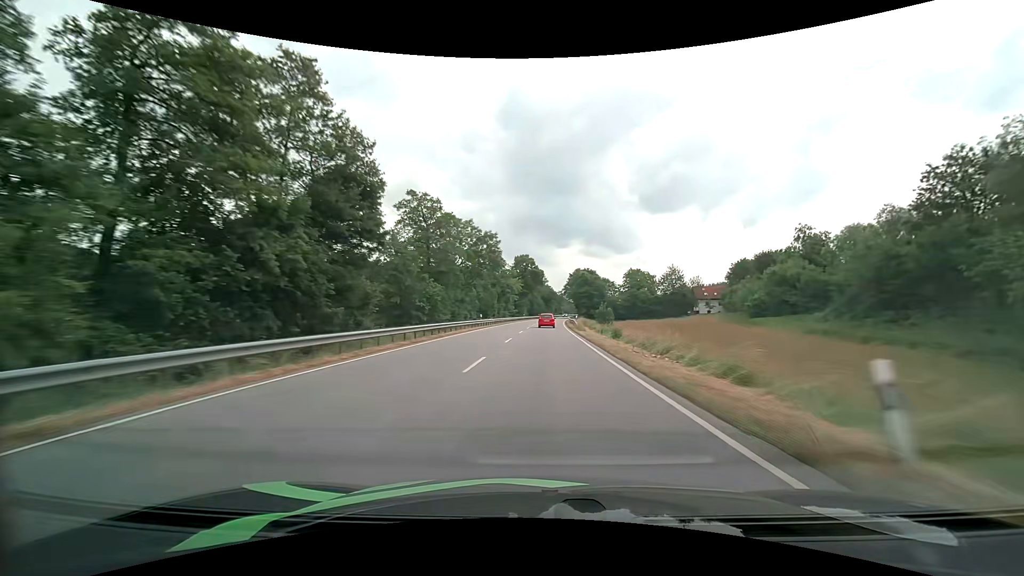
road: primary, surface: asphalt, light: Day
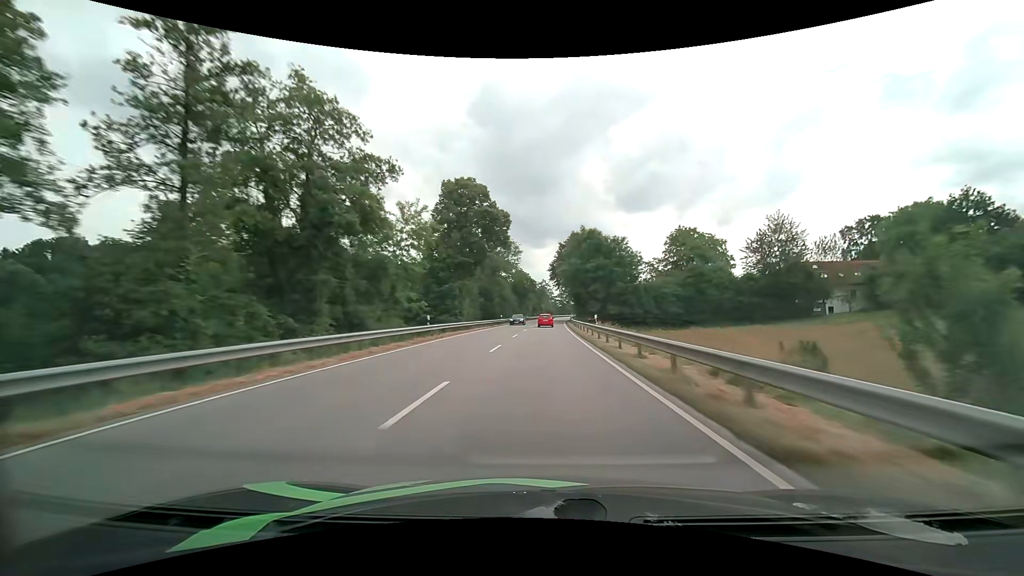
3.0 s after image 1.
(+1.9, +77.9) m; +3°
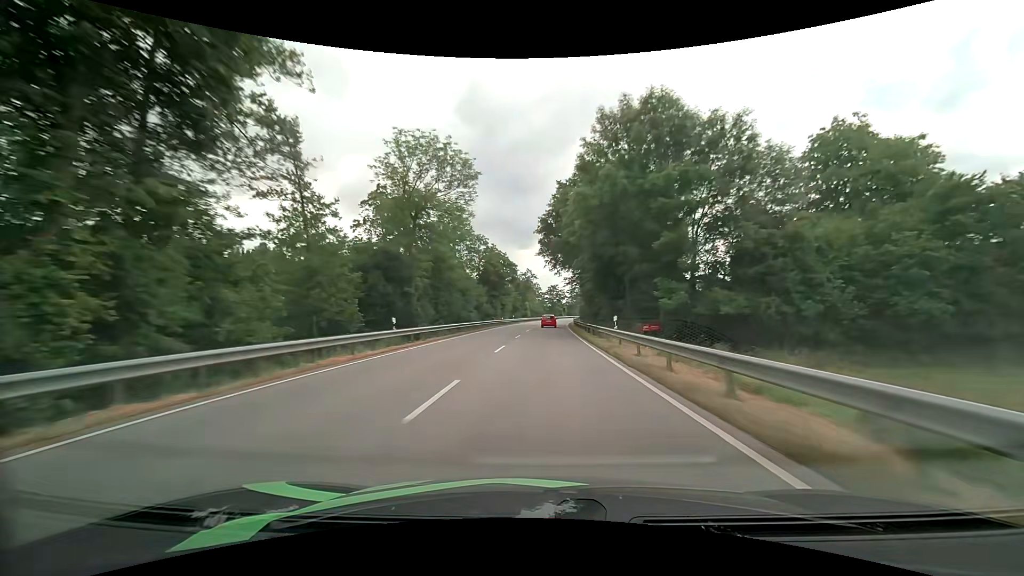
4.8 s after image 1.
(+0.6, +47.3) m; +2°
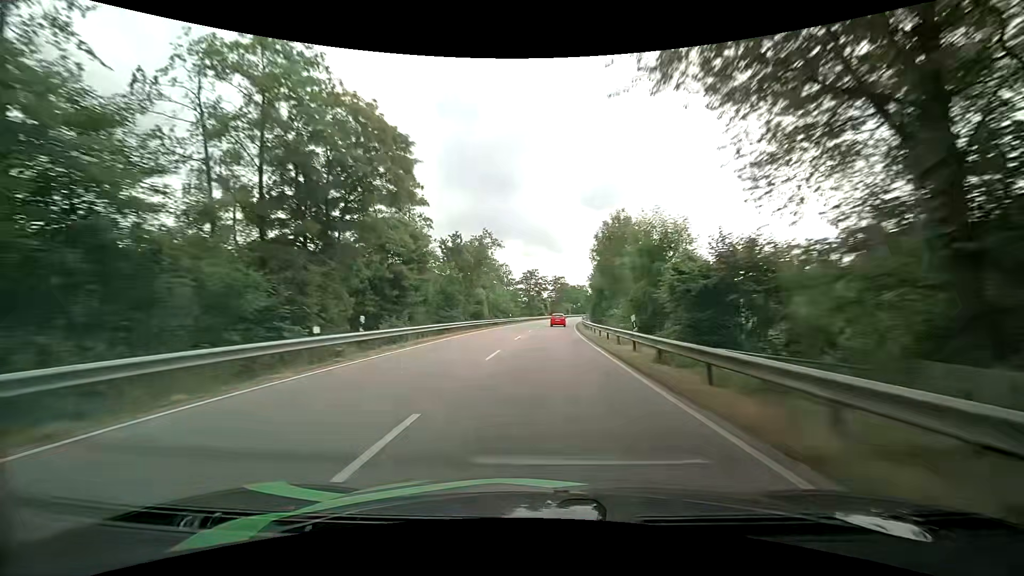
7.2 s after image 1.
(+1.2, +63.1) m; +2°
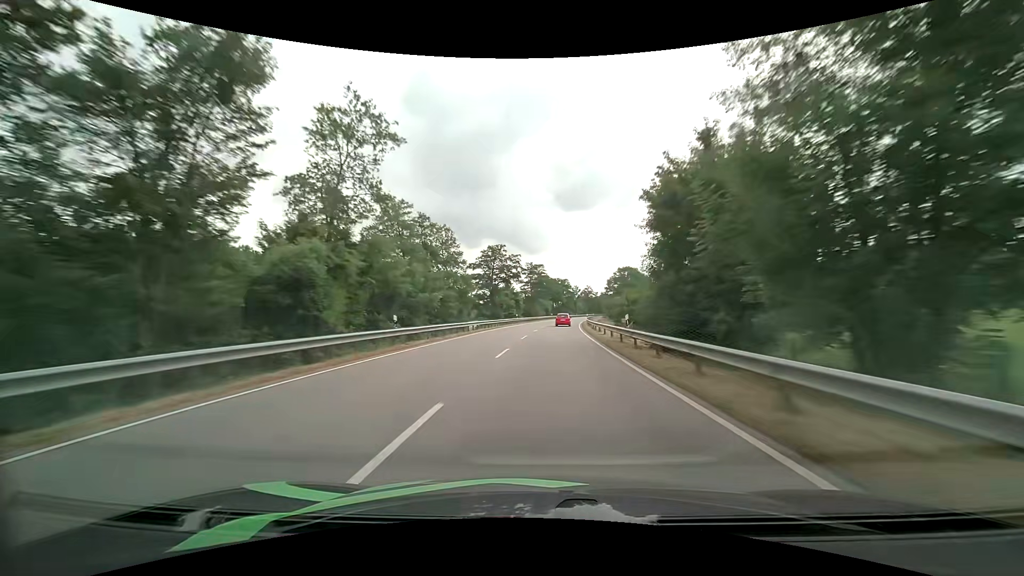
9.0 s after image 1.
(+1.4, +46.9) m; +3°
(0, +10) (0, +20) (0, +30) (+1, +40) (+1, +50) (+2, +60) (+3, +70) (+4, +80) (+5, +90) (+7, +100) m
